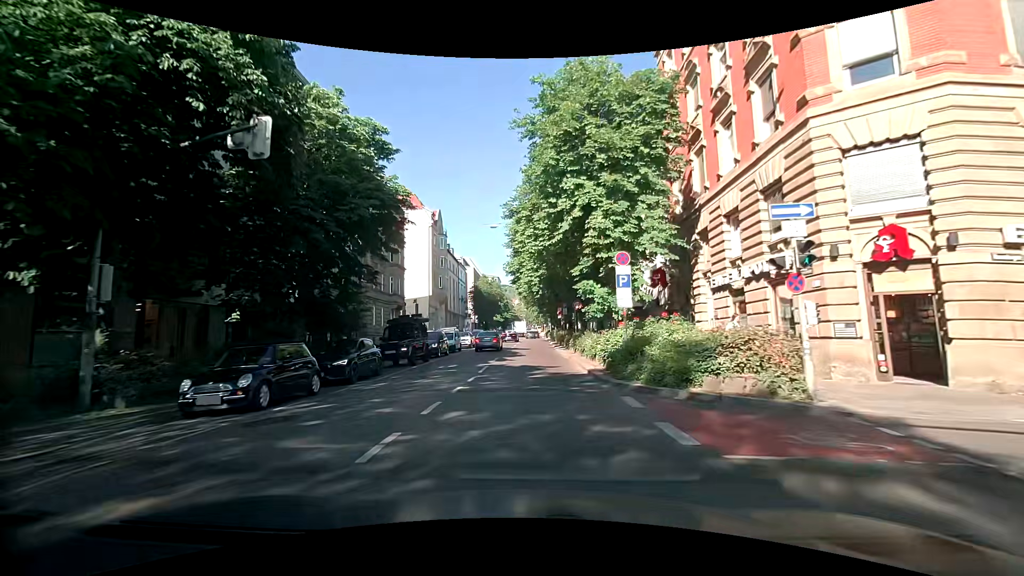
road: secondary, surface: asphalt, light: Day
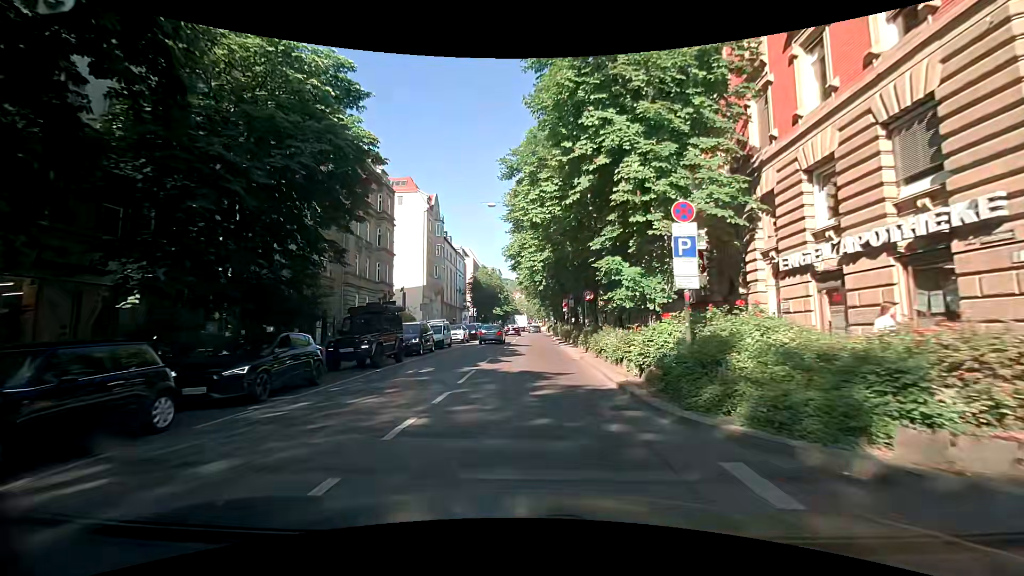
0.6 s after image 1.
(0.0, +5.5) m; 0°
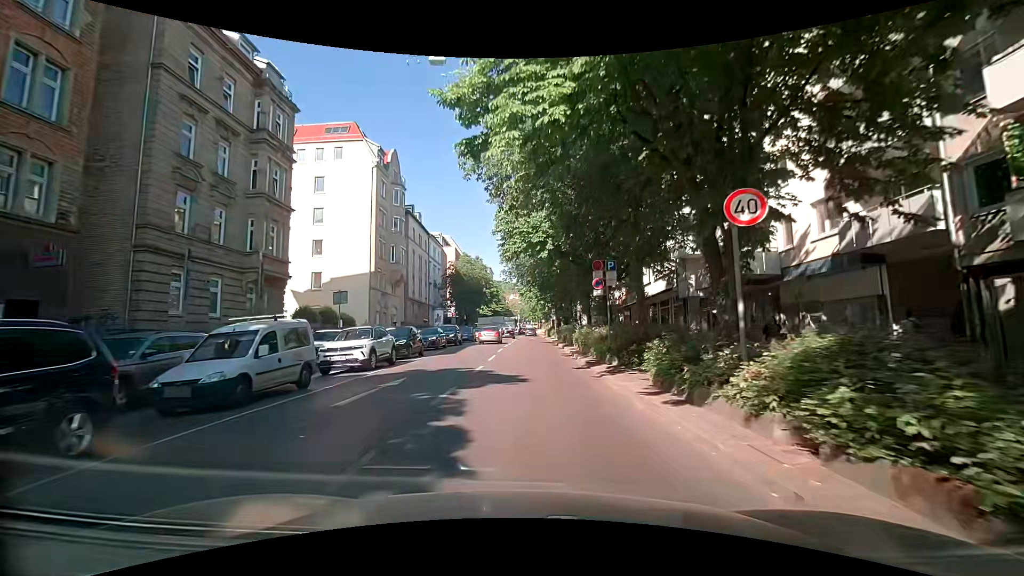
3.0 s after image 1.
(+0.2, +21.8) m; -1°
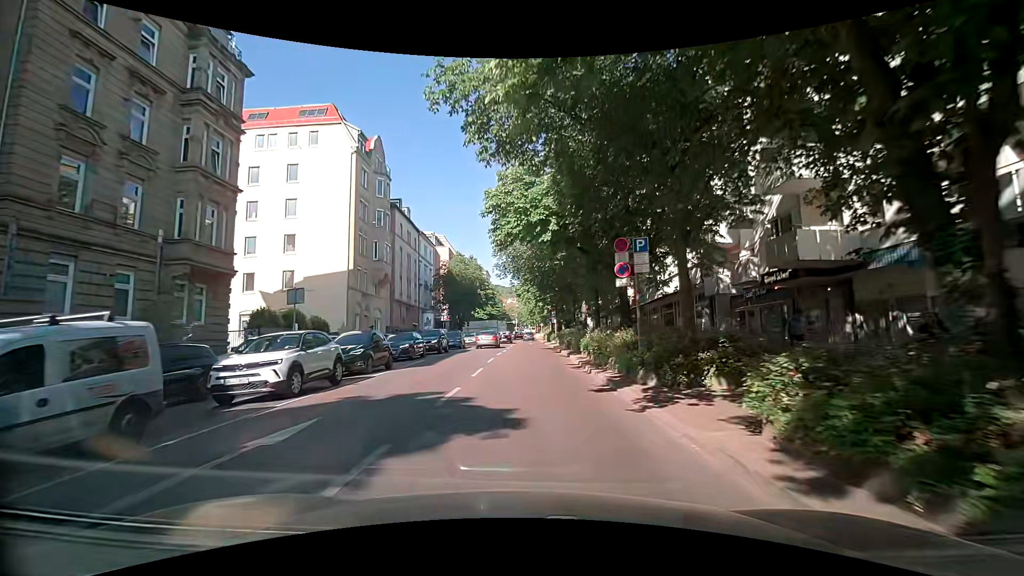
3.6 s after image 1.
(+0.2, +5.5) m; +1°
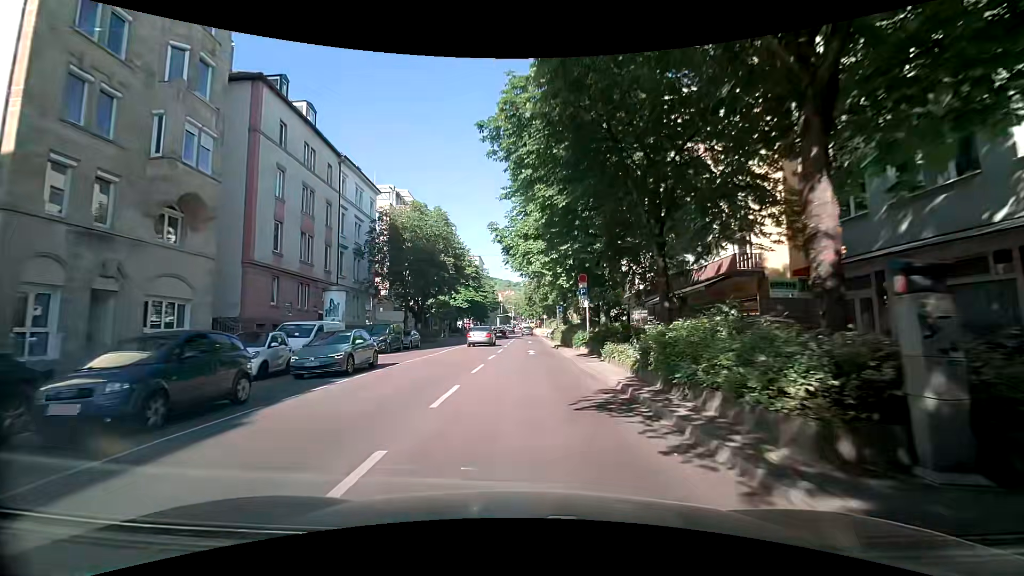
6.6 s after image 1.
(+0.7, +30.0) m; +1°
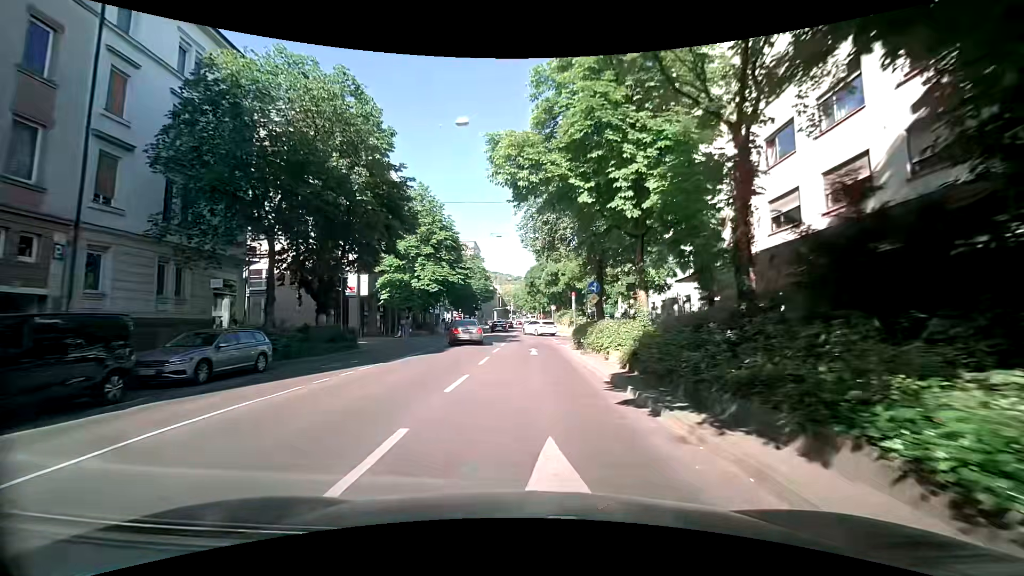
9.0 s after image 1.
(-0.1, +23.7) m; -1°
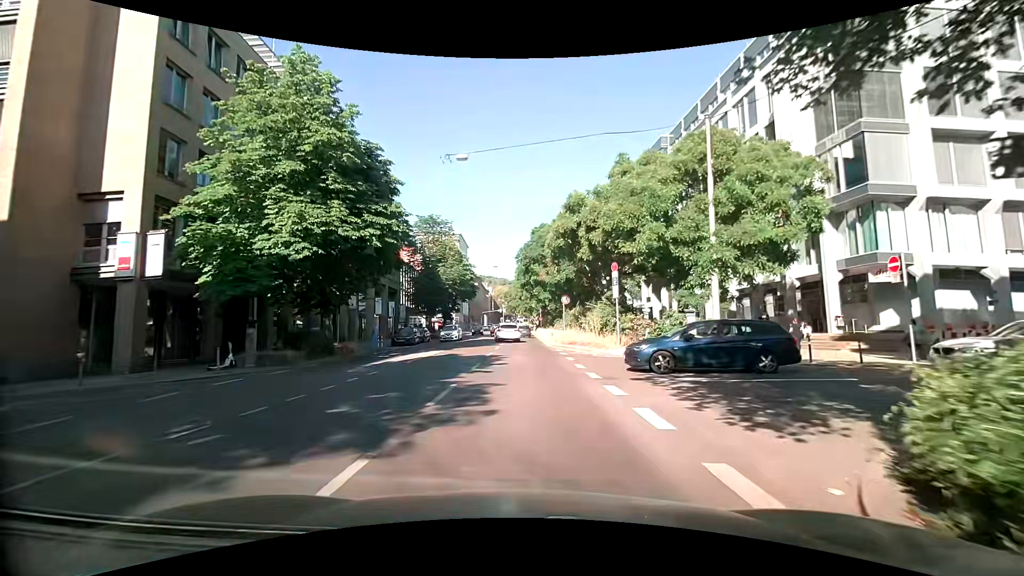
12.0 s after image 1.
(+0.7, +25.6) m; +2°
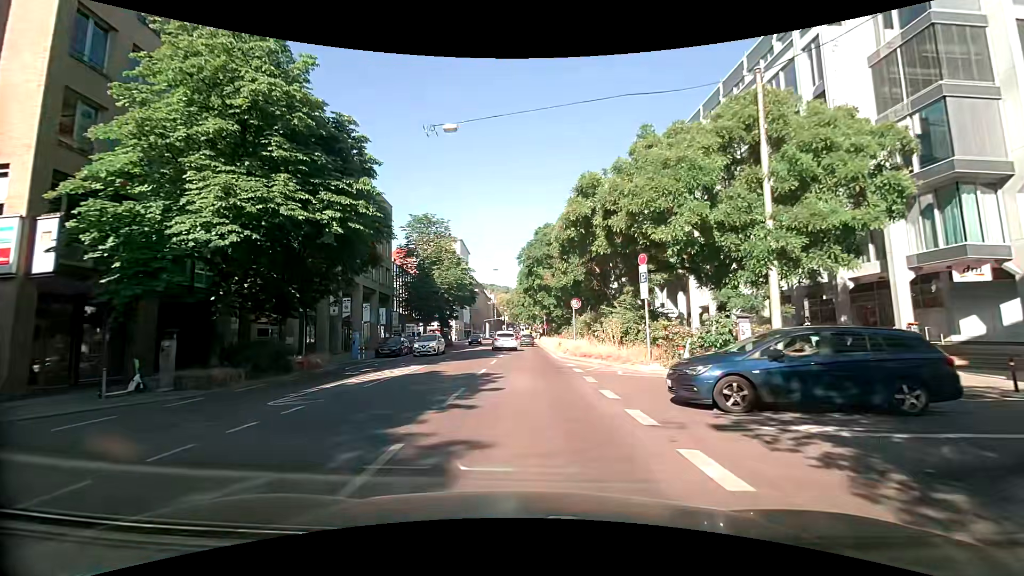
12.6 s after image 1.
(0.0, +5.1) m; 0°
